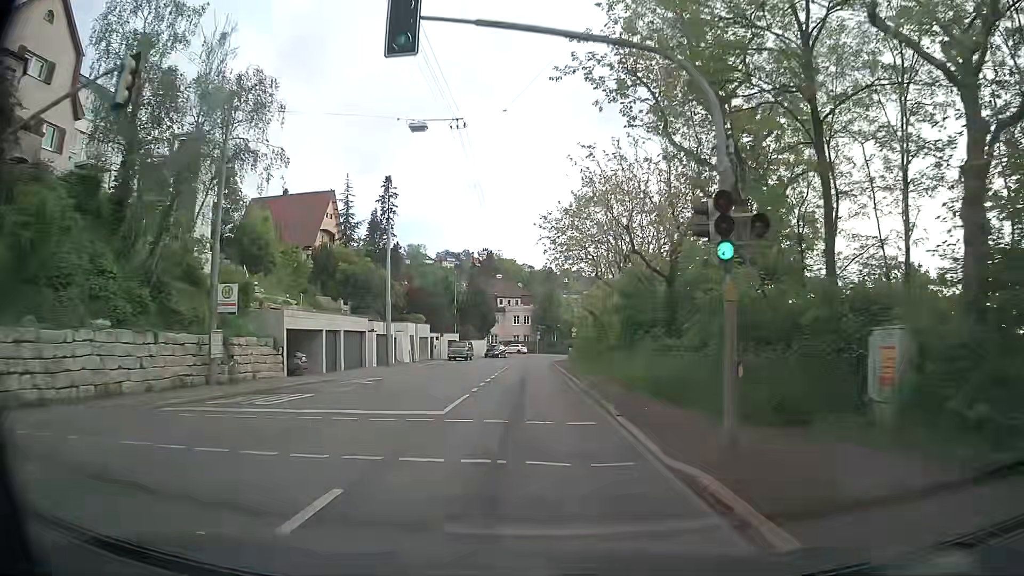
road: secondary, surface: asphalt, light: Day
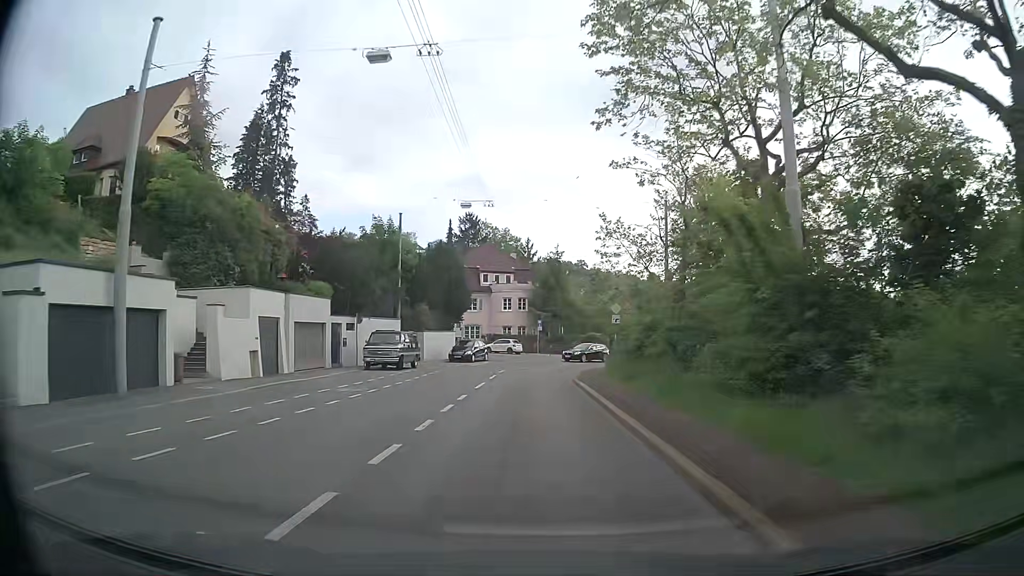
(+0.2, +33.8) m; +1°
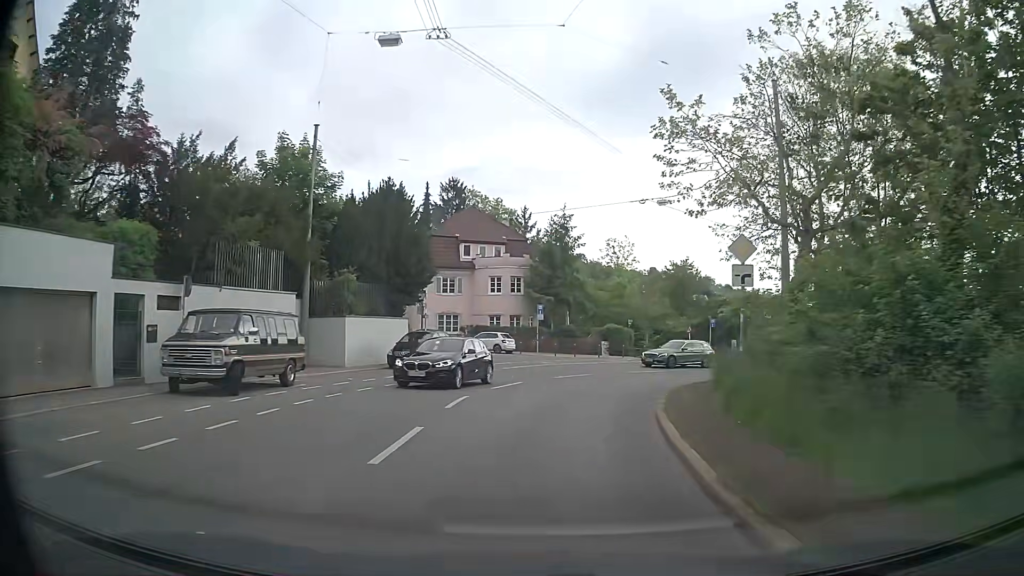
(-0.1, +19.6) m; +1°
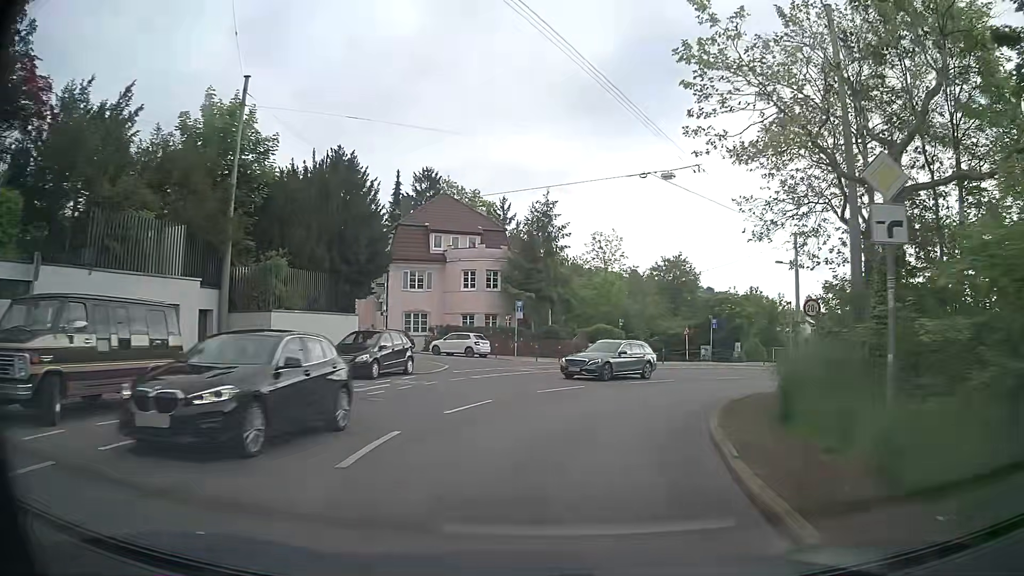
(0.0, +6.2) m; +1°
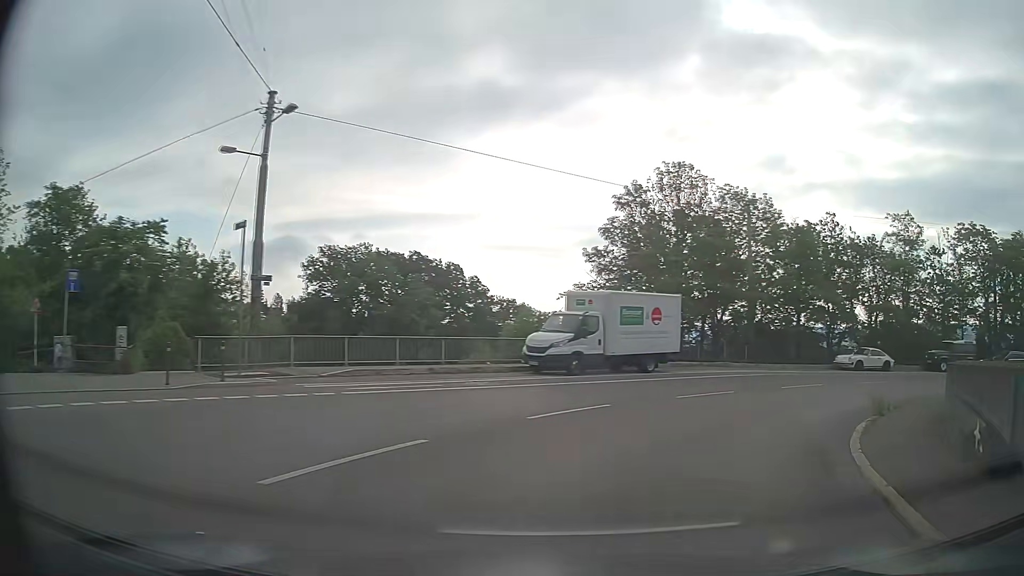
(+9.2, +26.1) m; +48°
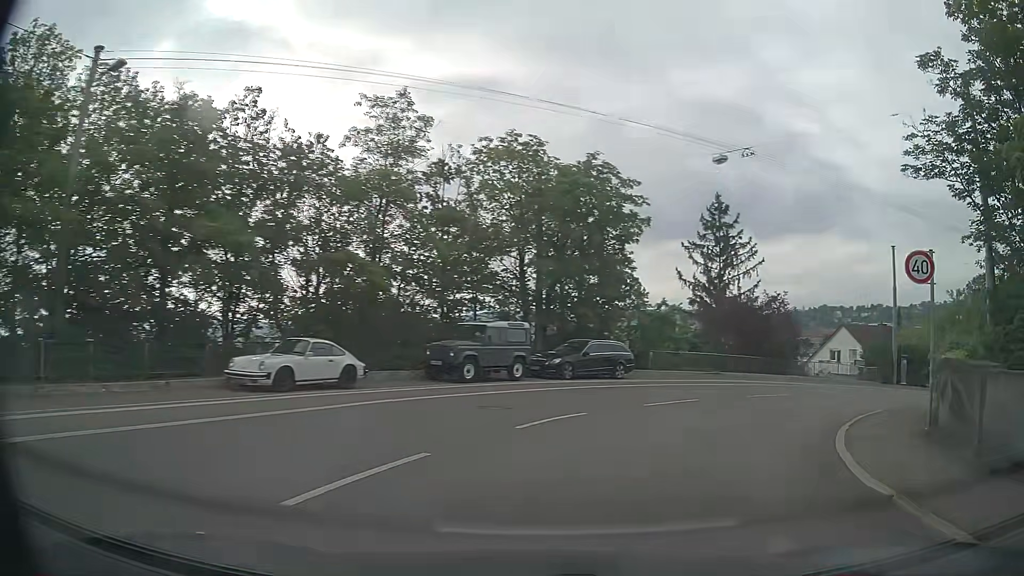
(+9.0, +19.5) m; +49°
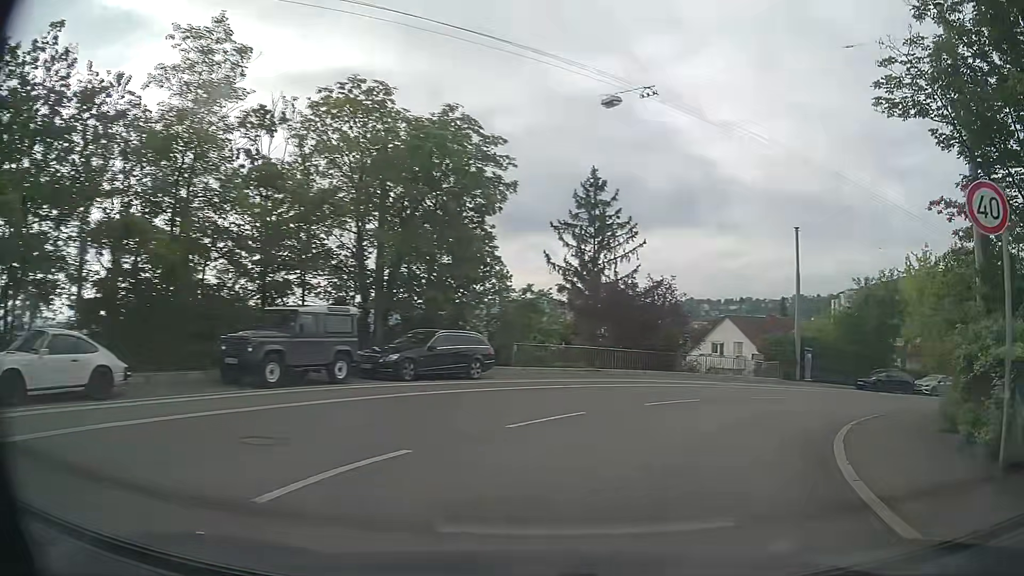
(+0.6, +5.6) m; +11°
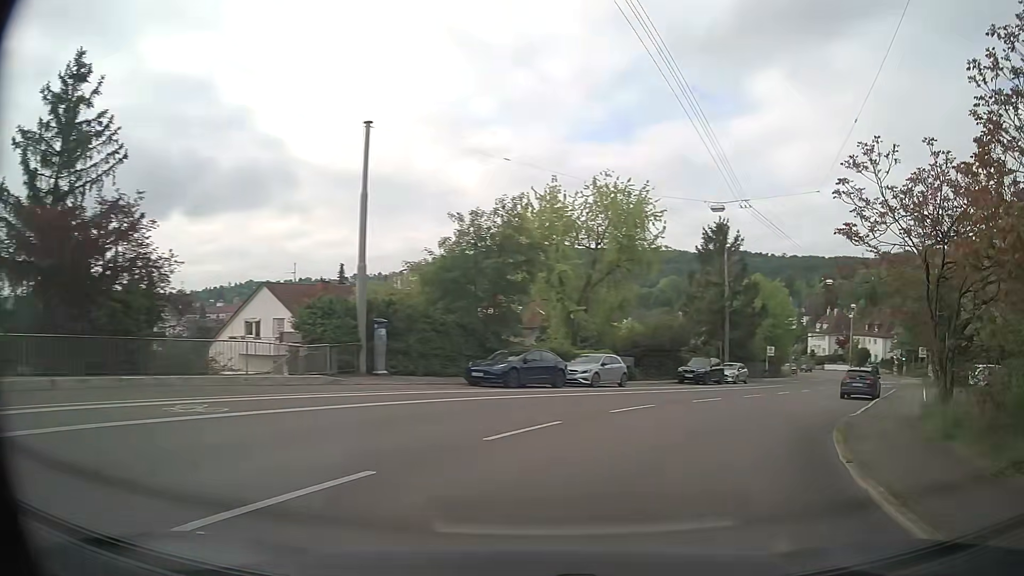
(+5.4, +16.0) m; +37°
(+2, +10) (+5, +19) (+10, +28) (+16, +36) (+22, +44) (+28, +52) (+34, +60) (+39, +69) (+44, +78) (+47, +87) m
